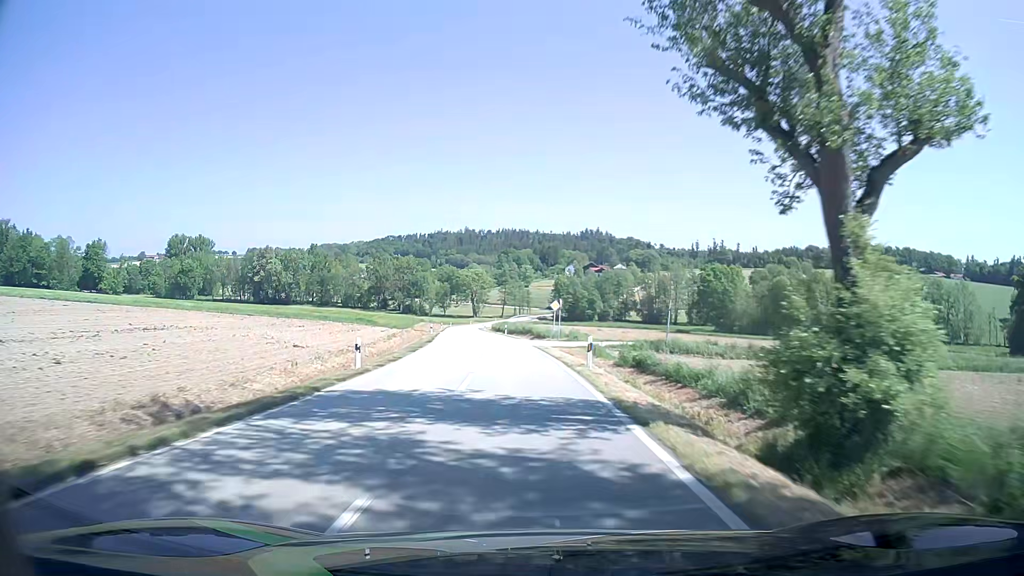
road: tertiary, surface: asphalt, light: Day
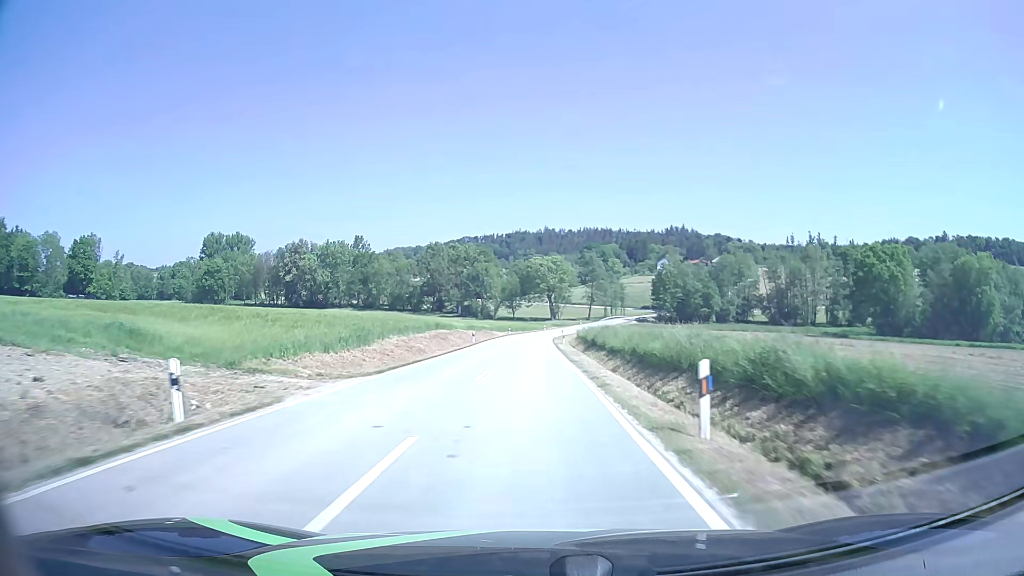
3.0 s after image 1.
(-3.5, +57.7) m; -7°
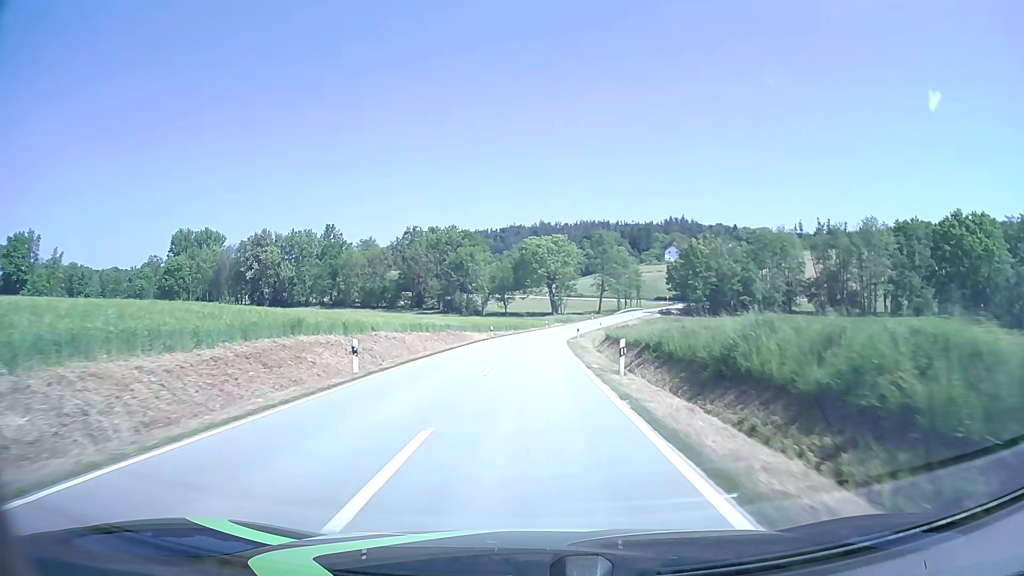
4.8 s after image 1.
(-0.1, +35.7) m; 0°
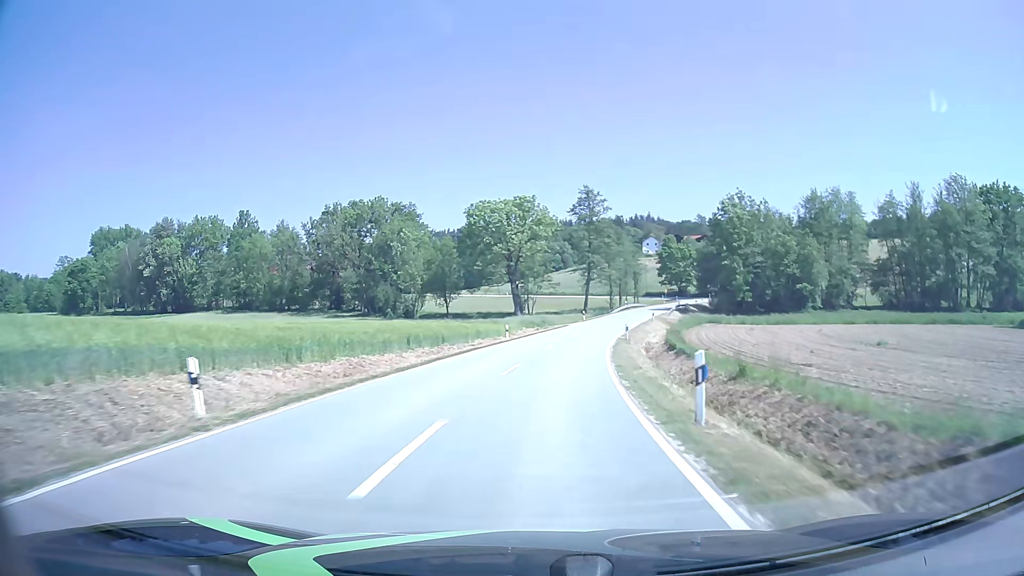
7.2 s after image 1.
(+0.8, +47.3) m; +3°
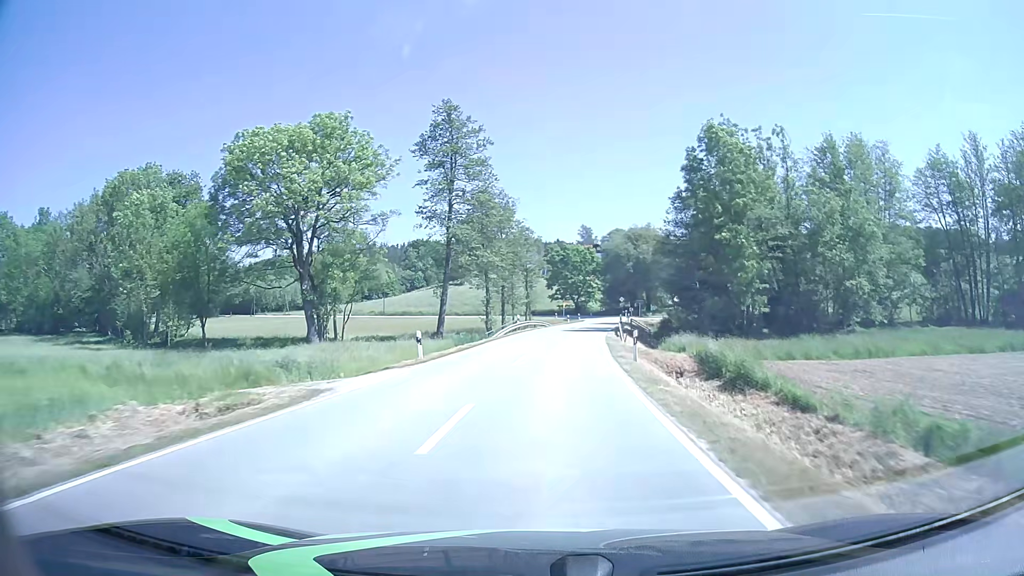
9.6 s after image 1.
(+4.3, +46.0) m; +11°
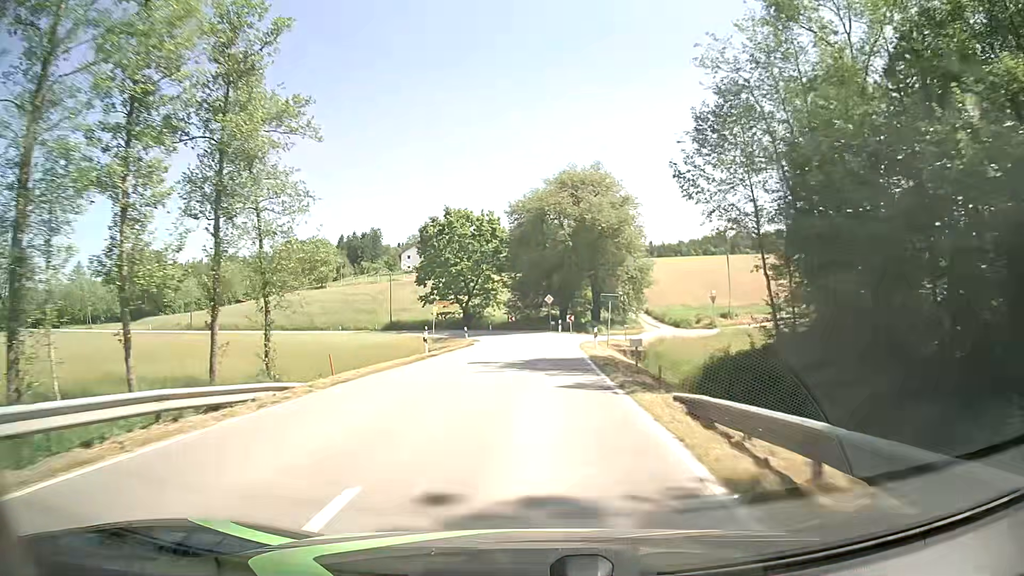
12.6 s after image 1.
(+4.3, +52.6) m; +9°
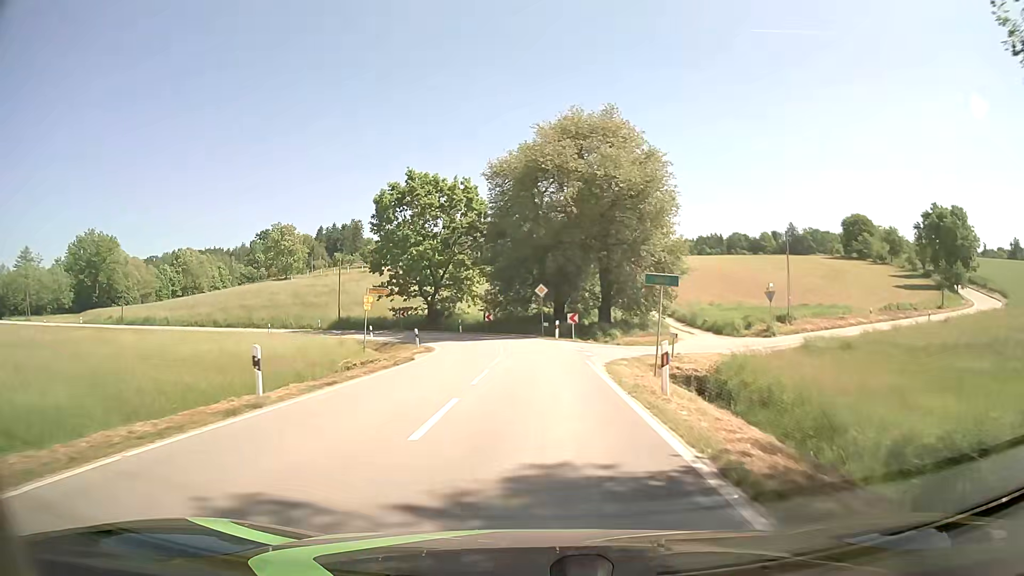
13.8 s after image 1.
(0.0, +17.2) m; 0°
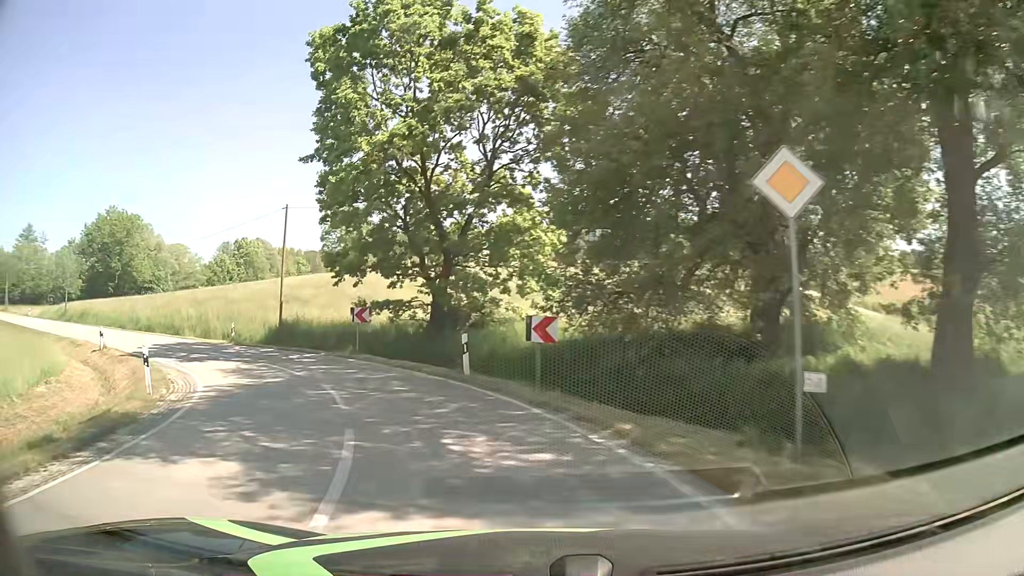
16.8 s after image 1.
(-0.4, +34.1) m; -11°
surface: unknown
(-1, +10) (-5, +19) (-12, +26) (-20, +32) (-28, +38) (-37, +43) (-45, +49) (-54, +54) (-62, +59) (-71, +65) m
